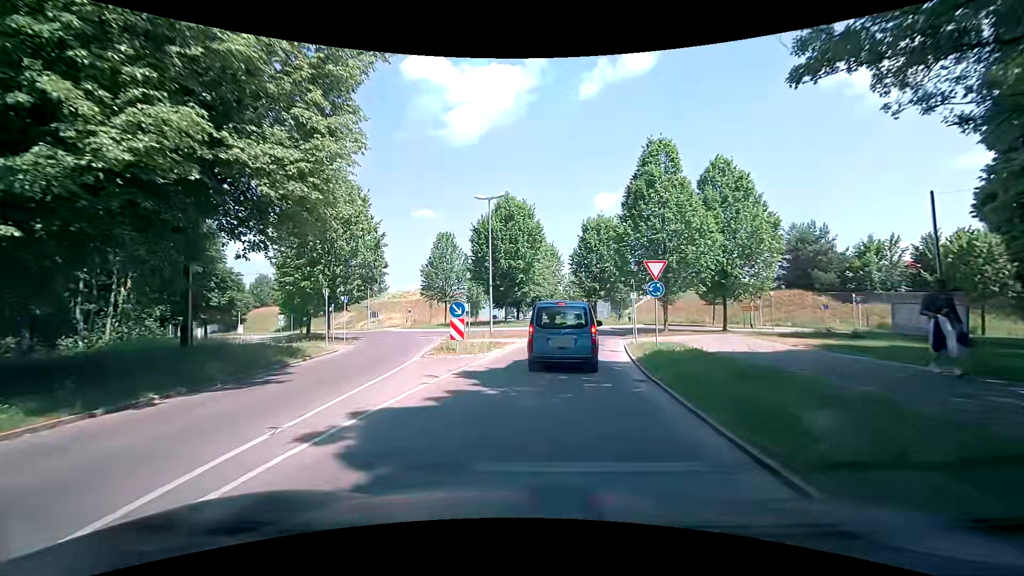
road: tertiary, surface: asphalt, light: Day
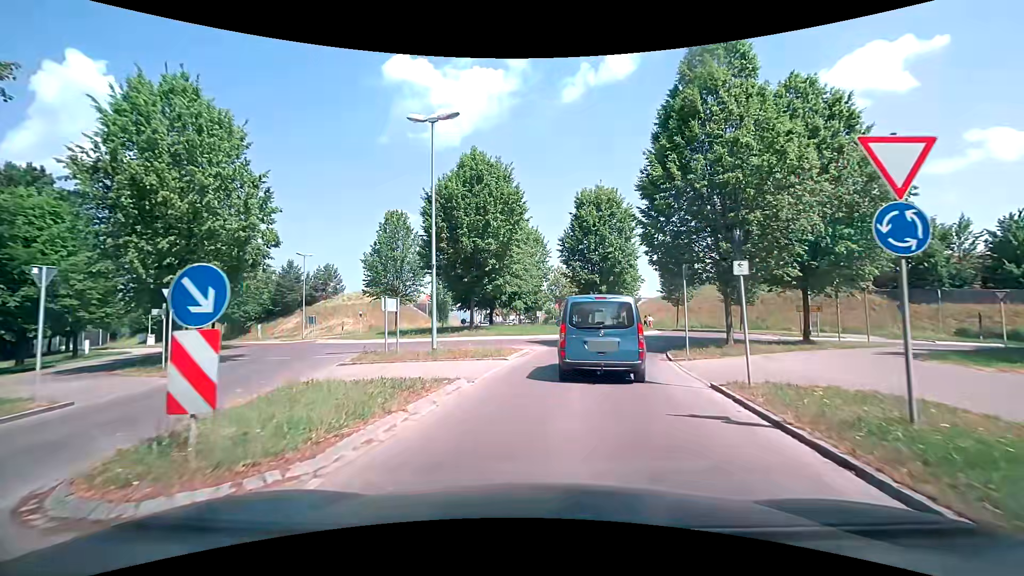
(-0.2, +12.9) m; 0°
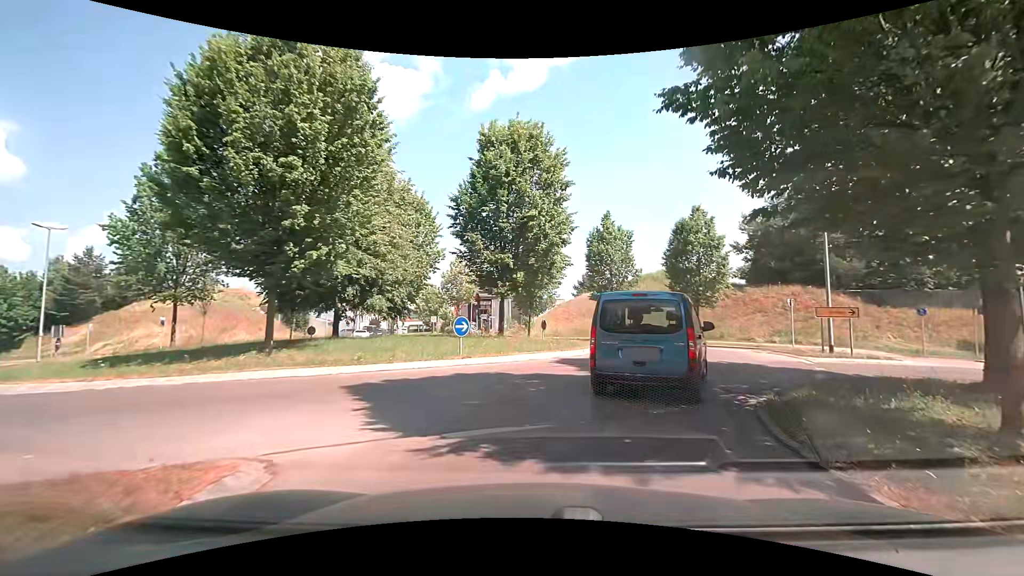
(+1.2, +14.5) m; +12°
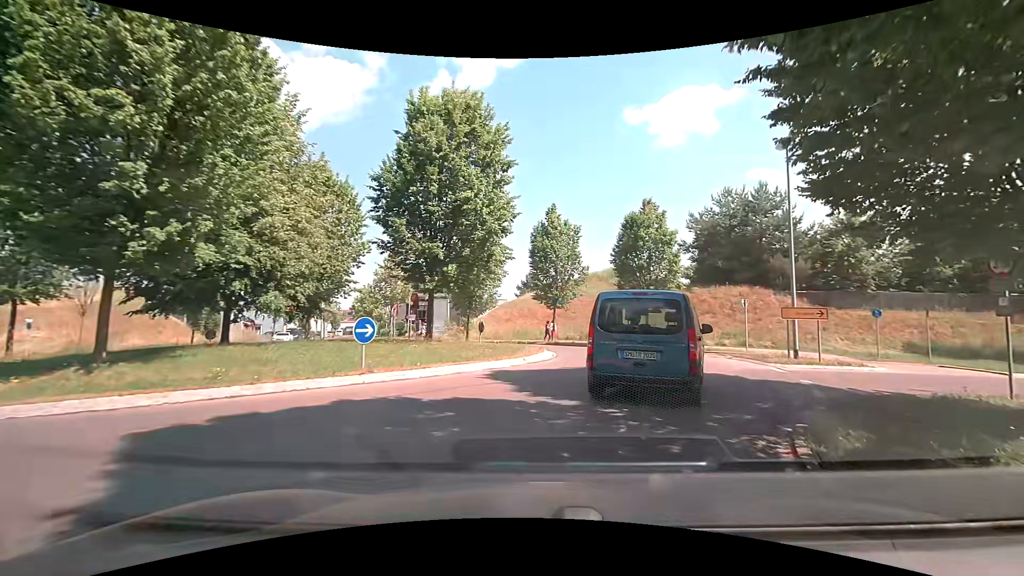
(+0.2, +3.4) m; +6°
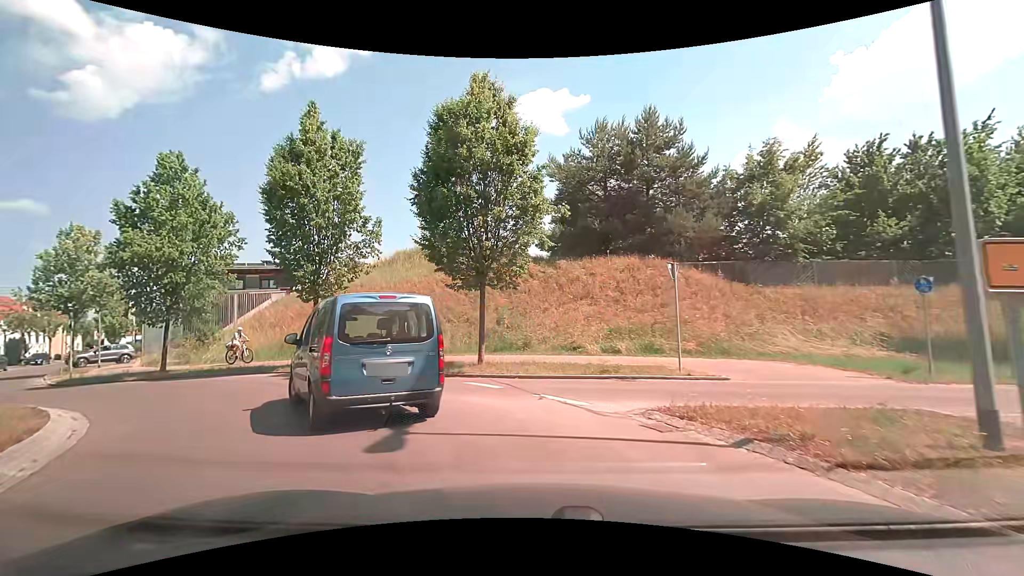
(+3.7, +15.9) m; +16°
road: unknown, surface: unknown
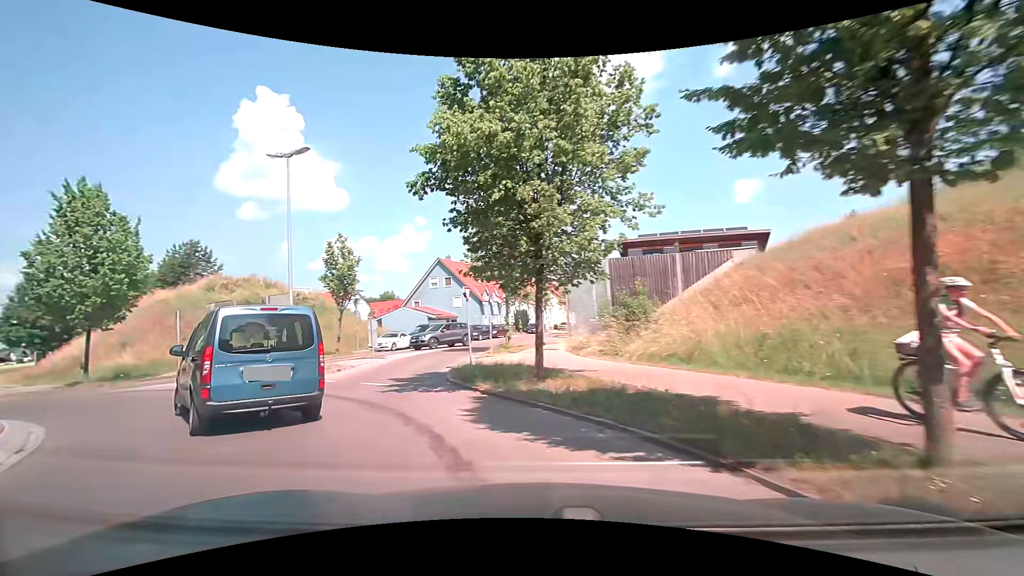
(-5.7, +13.8) m; -50°
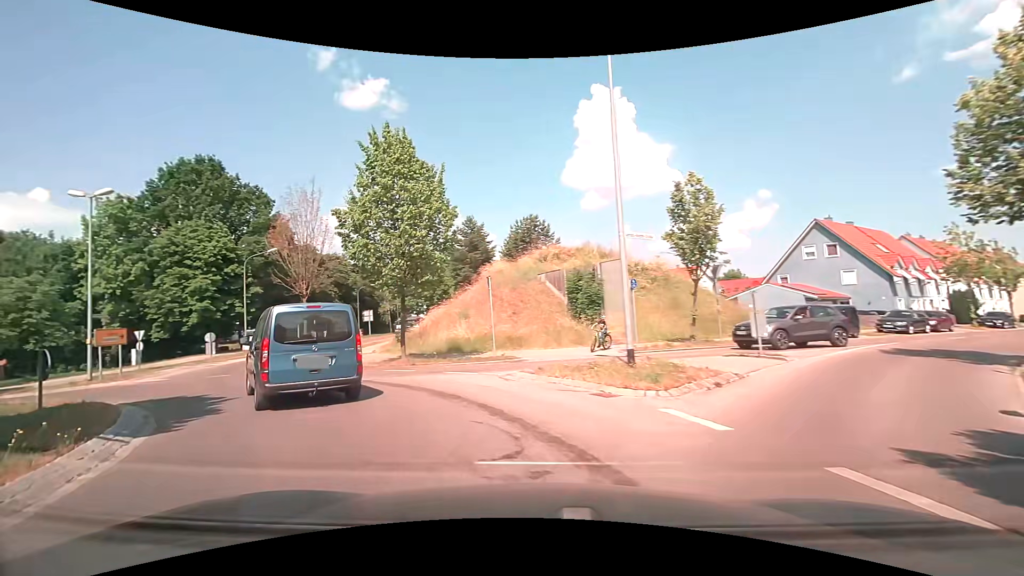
(-3.1, +9.1) m; -38°
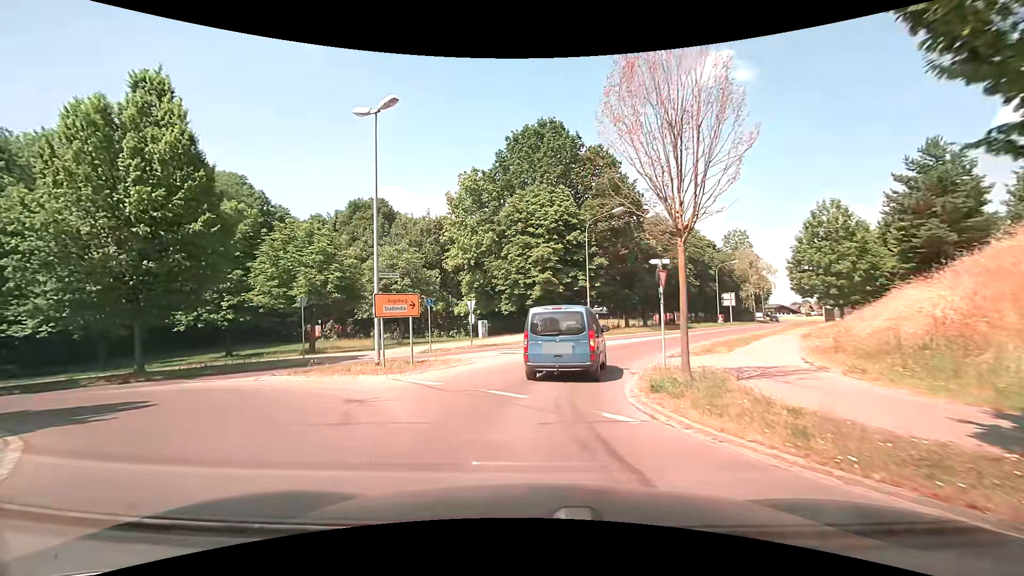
(-5.2, +12.8) m; -38°
(0, +10) (+2, +20) (+7, +29) (+12, +37) (+17, +46) (+22, +55) (+27, +63) (+32, +72) (+38, +80) (+43, +88) m
